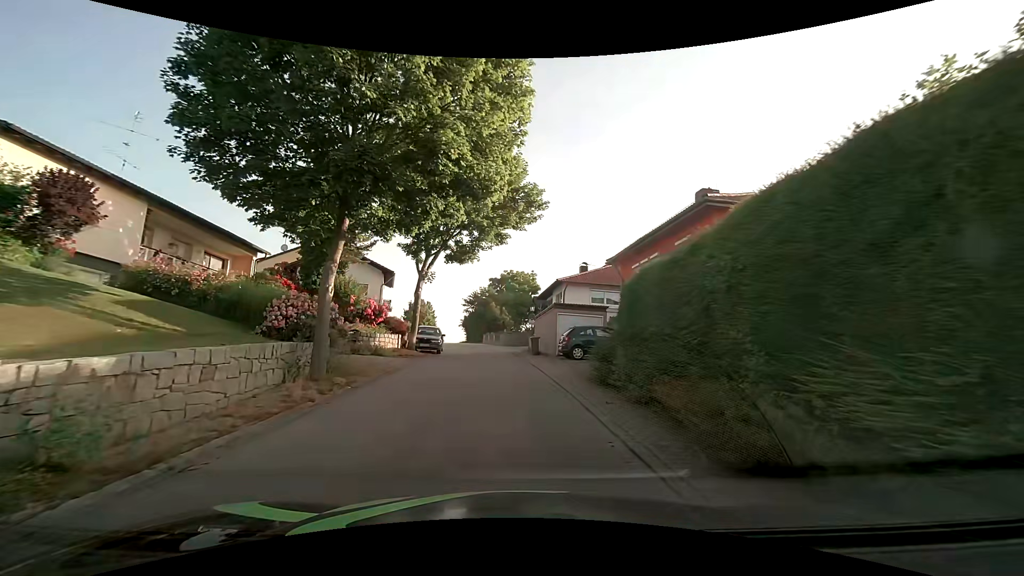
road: tertiary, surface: asphalt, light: Day
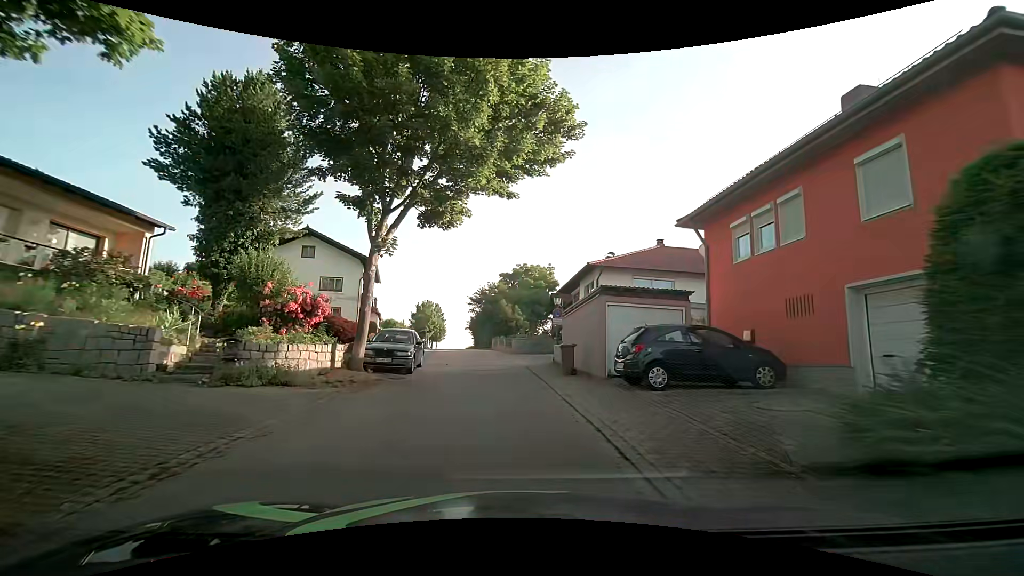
(-0.1, +10.3) m; -2°
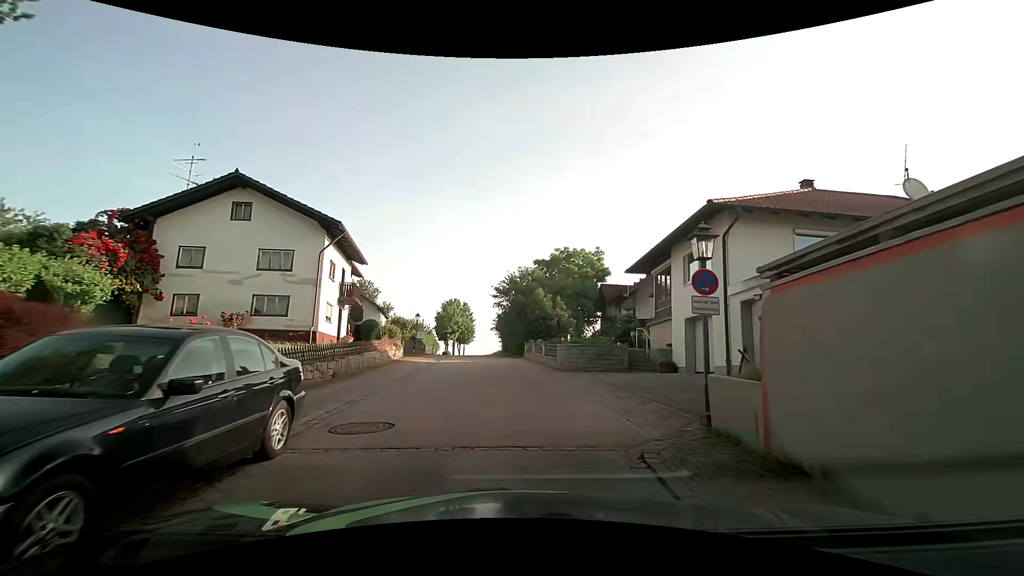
(-0.5, +13.7) m; -4°
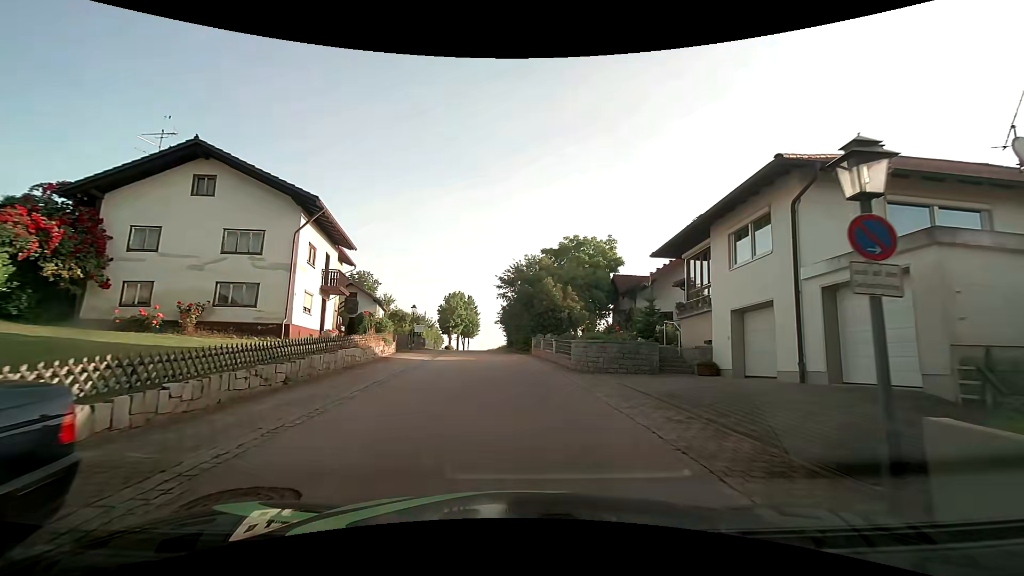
(0.0, +3.4) m; 0°
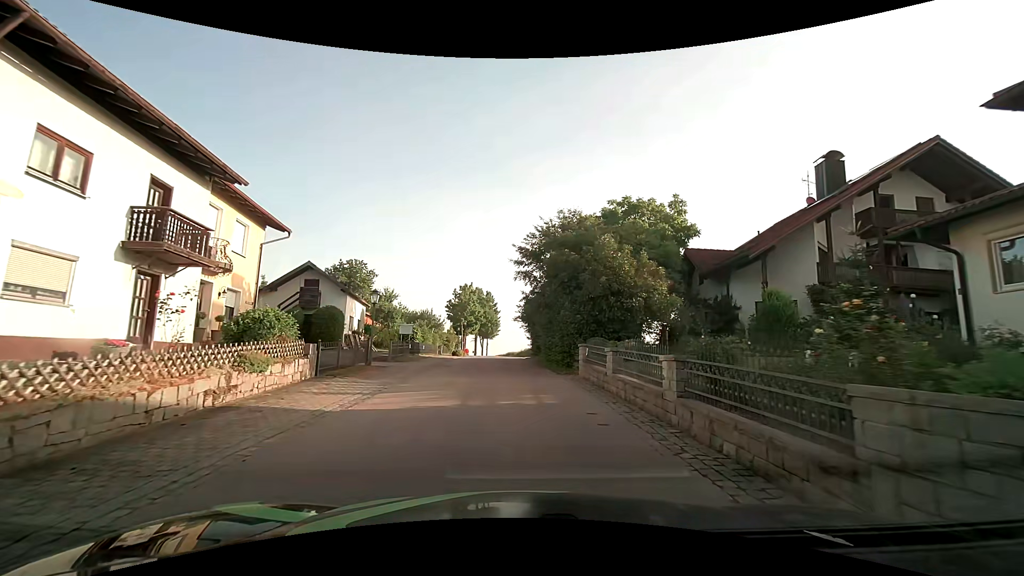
(-0.3, +13.9) m; -2°
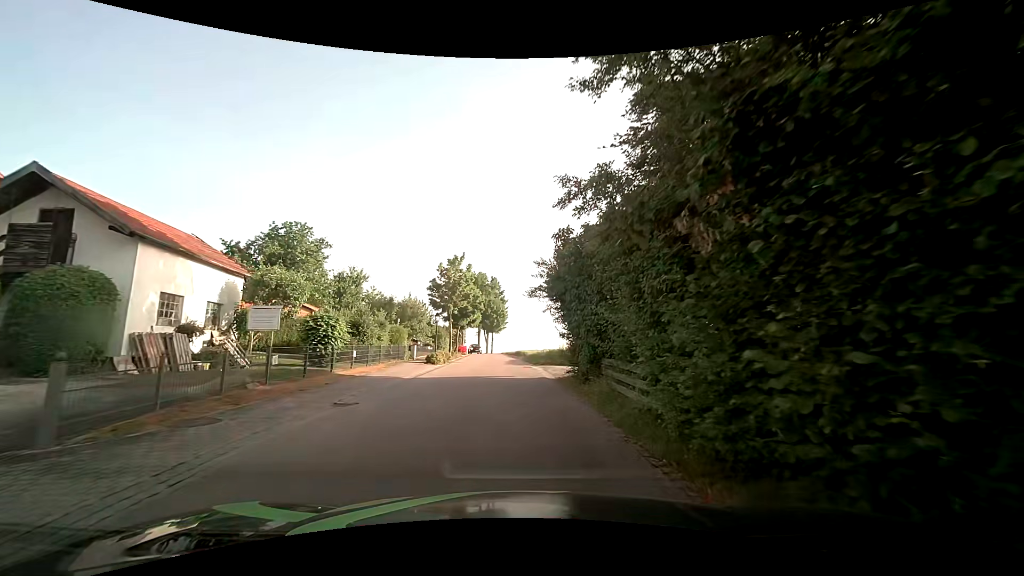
(-0.5, +19.0) m; -2°
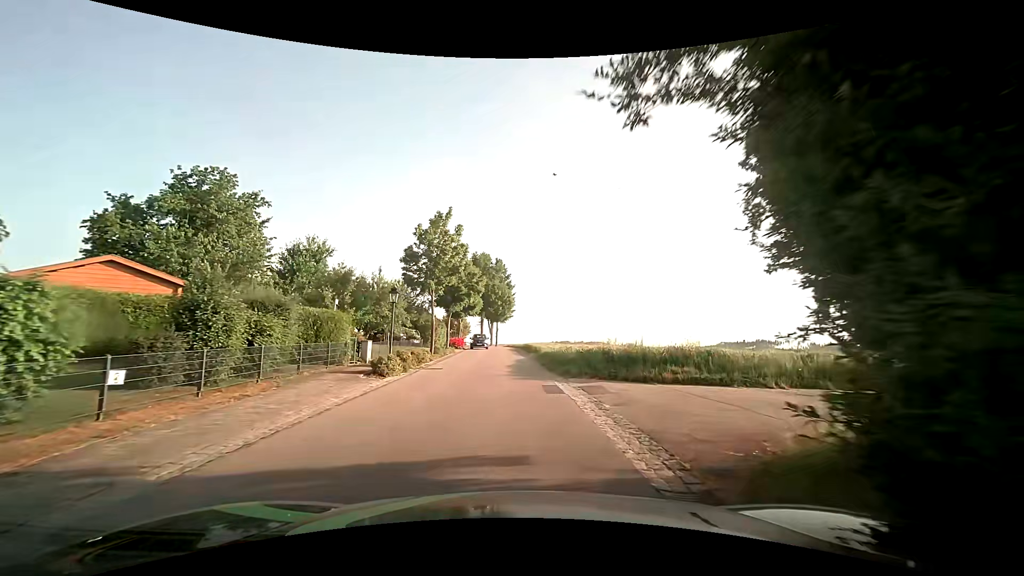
(-0.1, +12.6) m; 0°
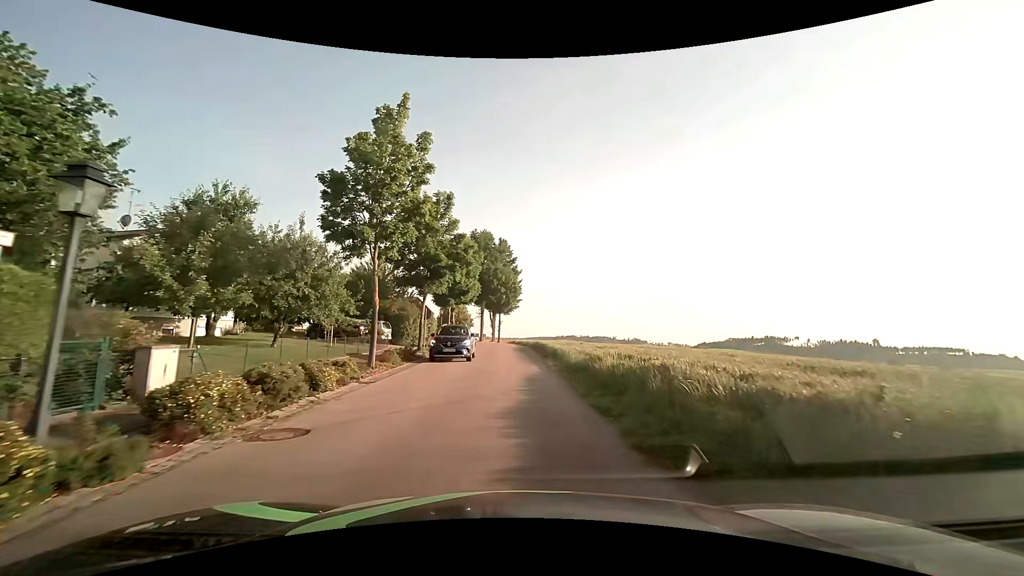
(-0.2, +13.5) m; -1°
